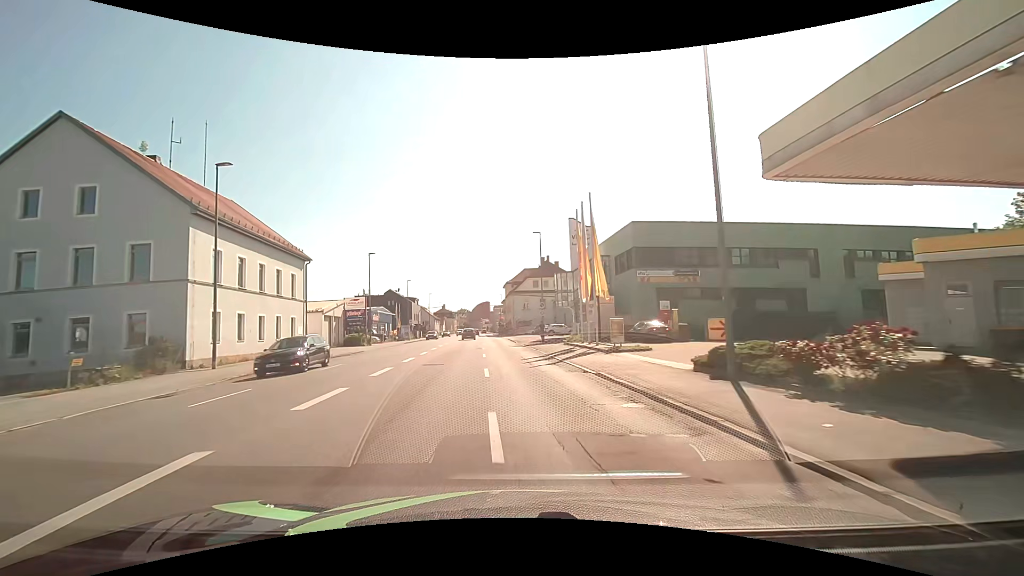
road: tertiary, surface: asphalt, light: Day
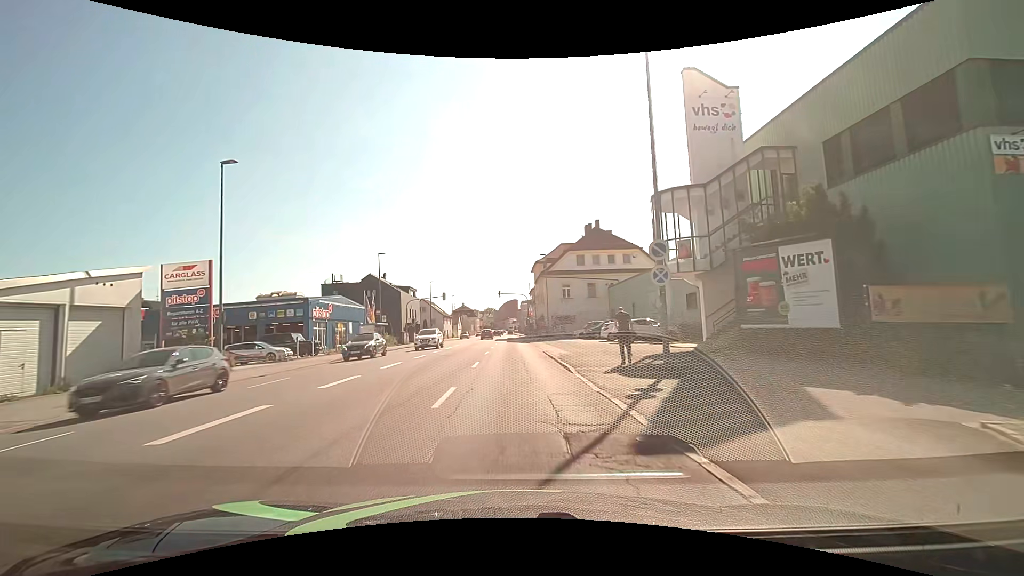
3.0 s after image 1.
(-0.9, +32.3) m; -3°
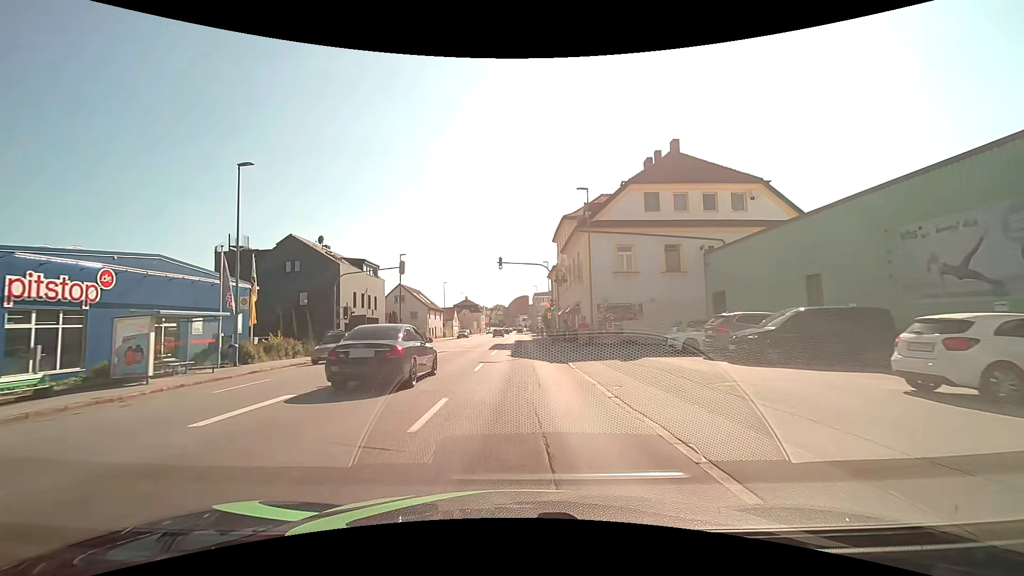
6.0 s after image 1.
(-0.4, +29.1) m; -1°
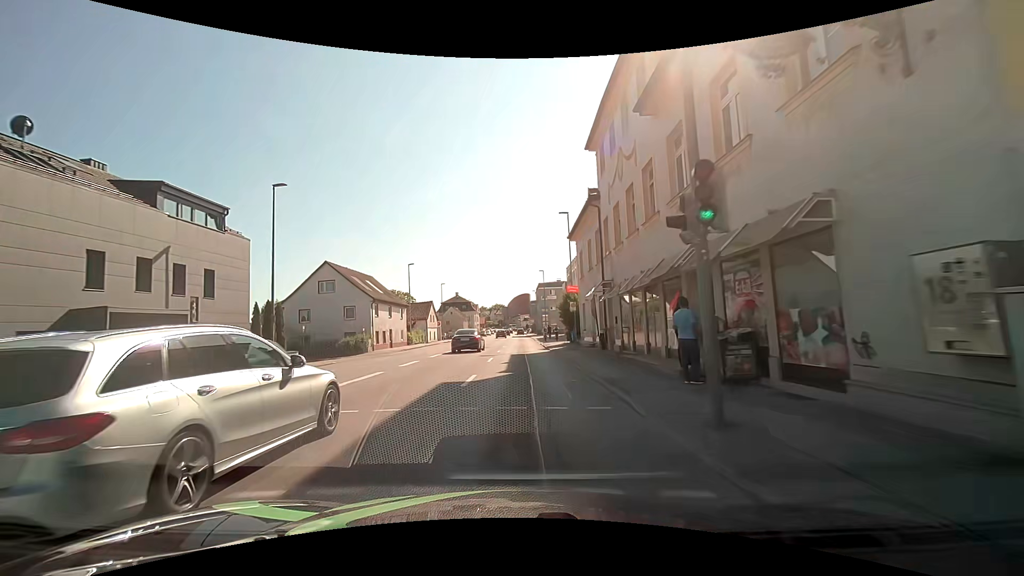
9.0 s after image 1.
(-0.2, +29.7) m; -1°
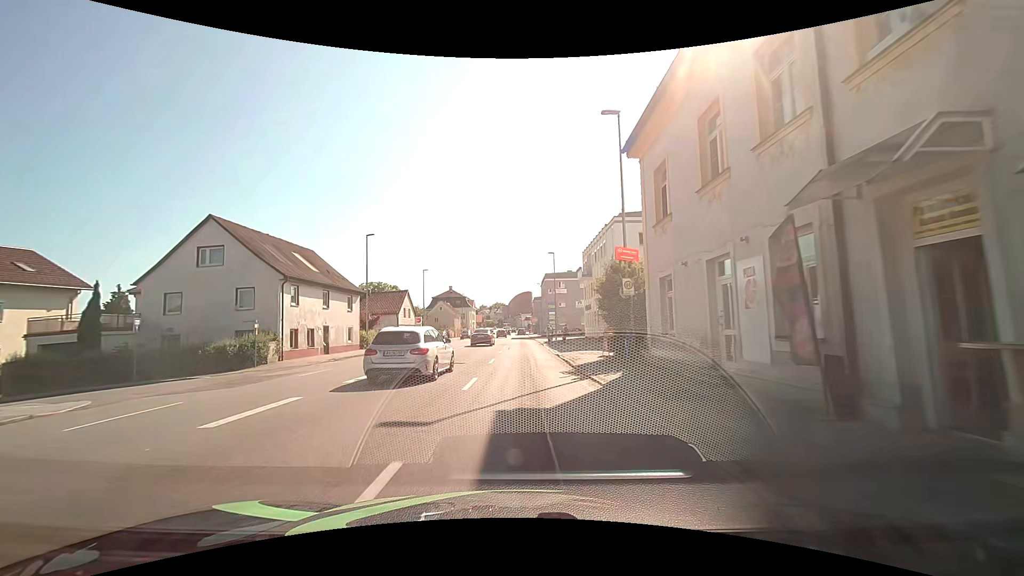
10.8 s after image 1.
(-0.1, +18.7) m; 0°
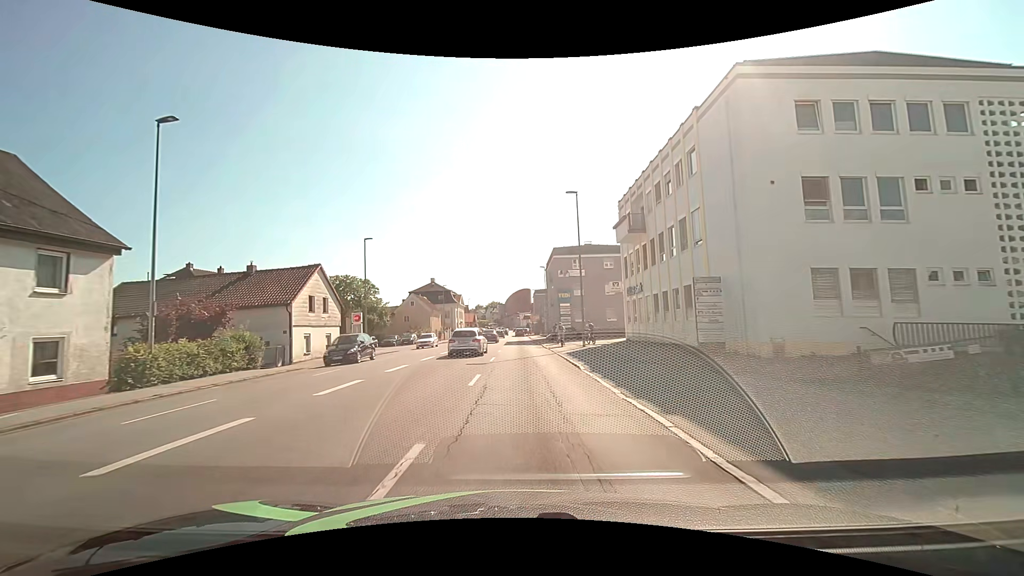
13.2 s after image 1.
(+0.1, +26.1) m; +1°
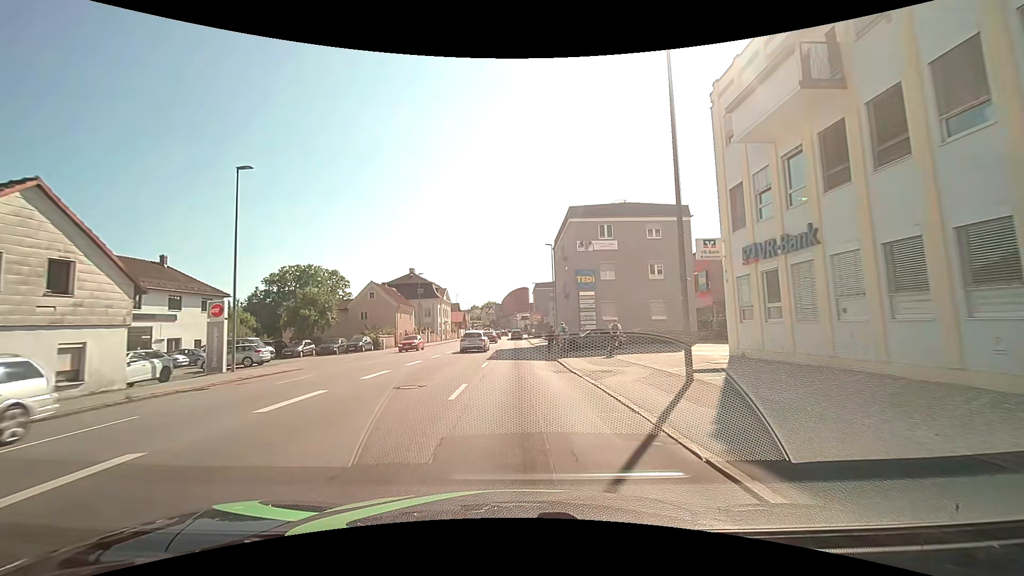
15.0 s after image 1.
(0.0, +20.3) m; 0°
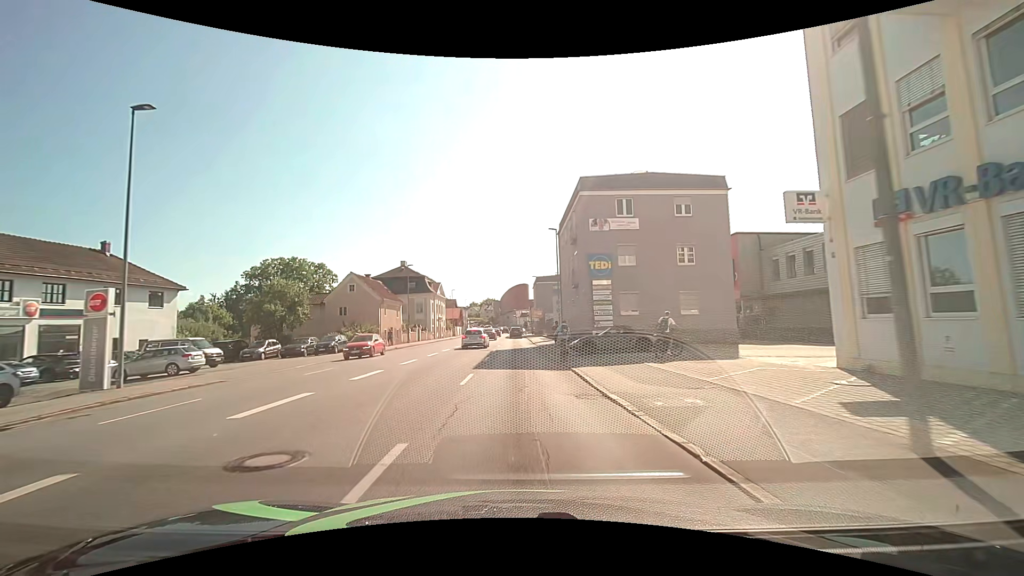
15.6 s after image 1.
(0.0, +6.8) m; 0°
(0, +10) (0, +20) (0, +30) (0, +40) (-1, +50) (-1, +60) (-1, +70) (-1, +80) (-1, +90) (-1, +100) m
